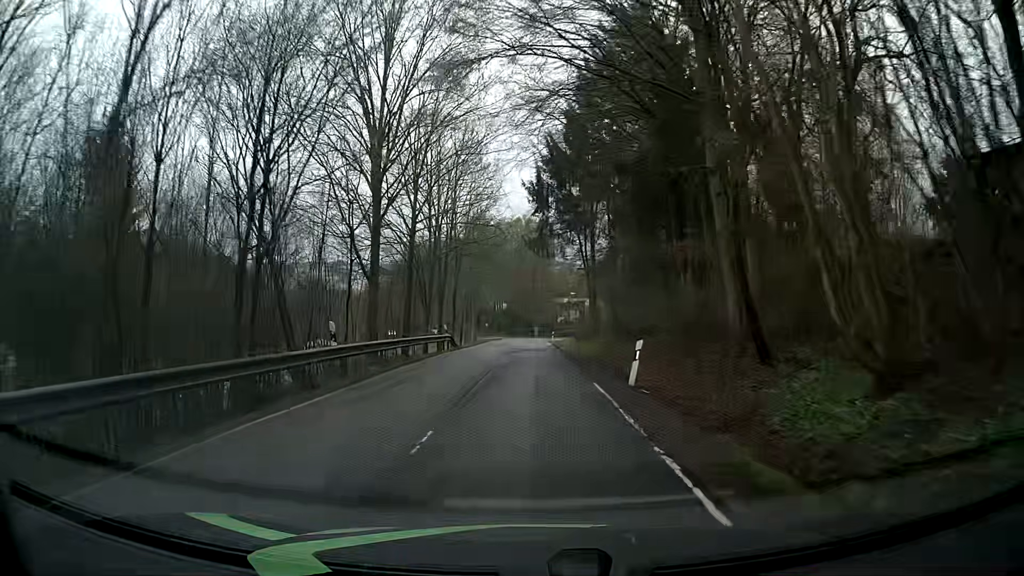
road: tertiary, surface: asphalt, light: Day
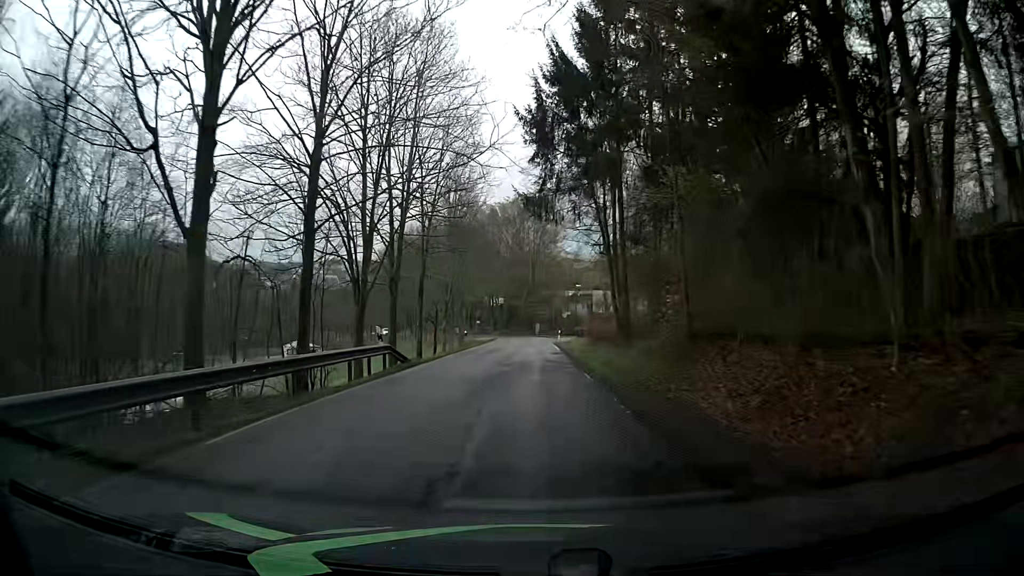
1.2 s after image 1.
(-0.1, +15.7) m; 0°
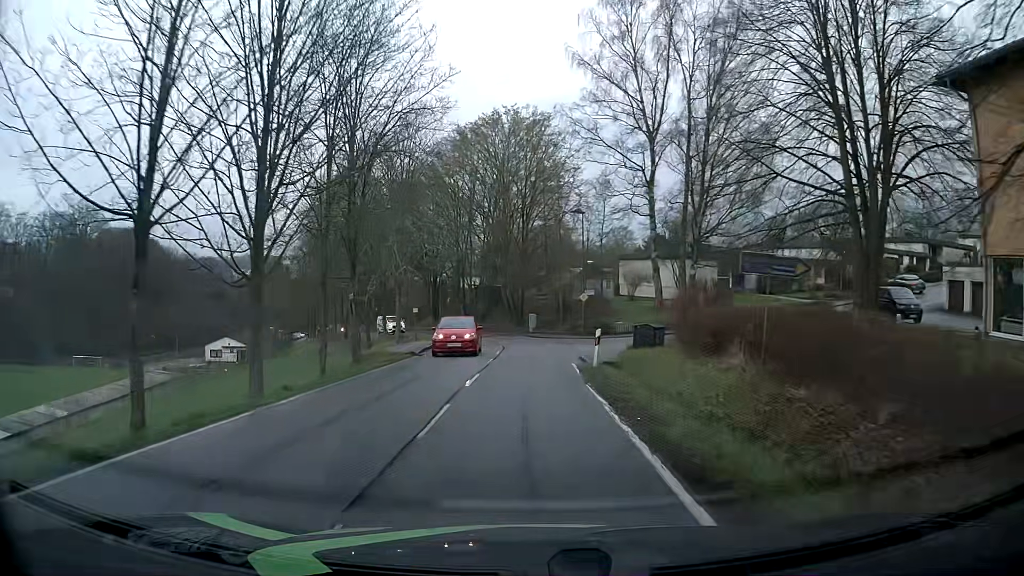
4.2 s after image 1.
(+0.2, +38.7) m; +1°
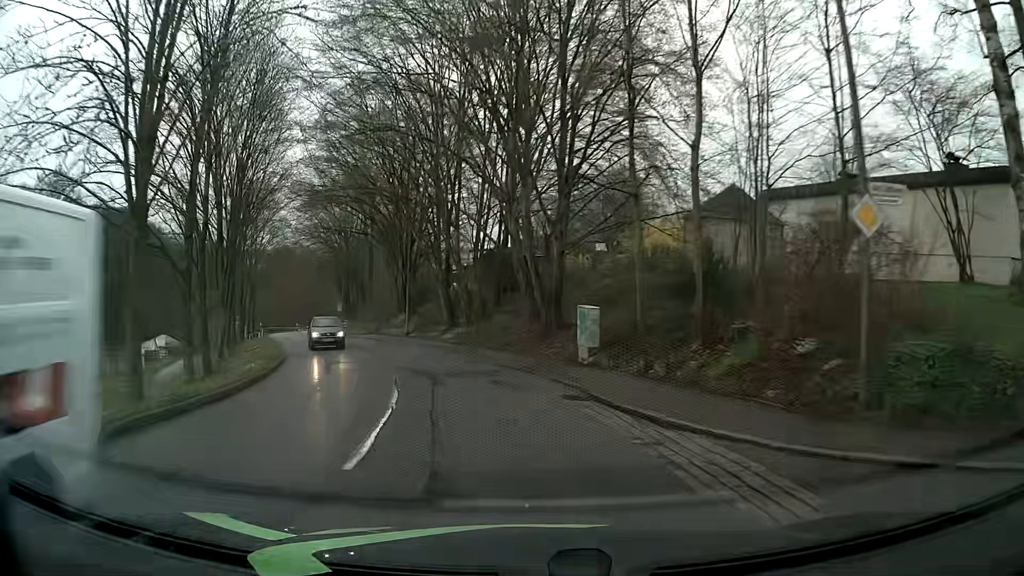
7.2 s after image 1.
(-0.5, +35.0) m; -4°
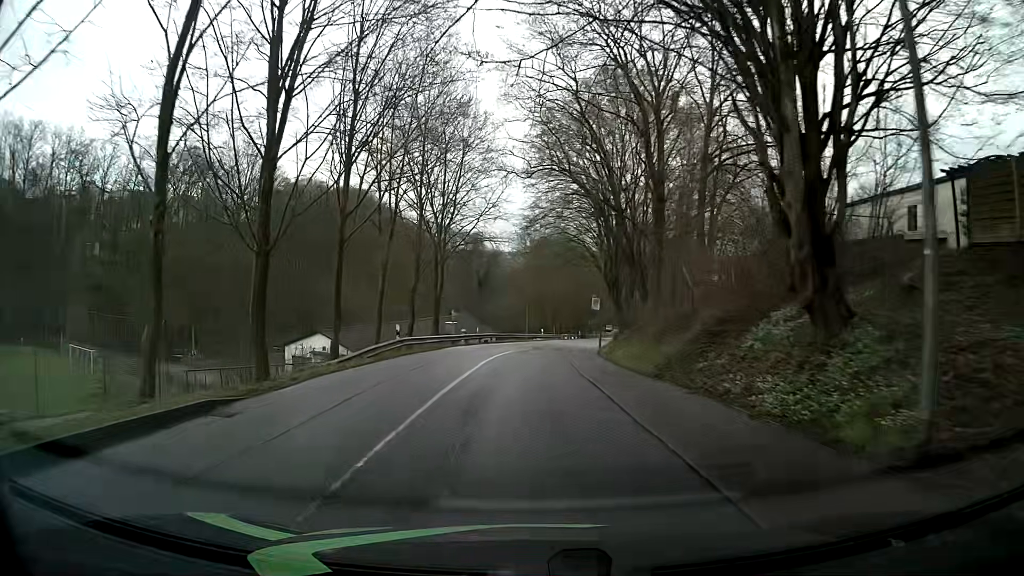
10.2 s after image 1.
(-7.8, +33.4) m; -24°
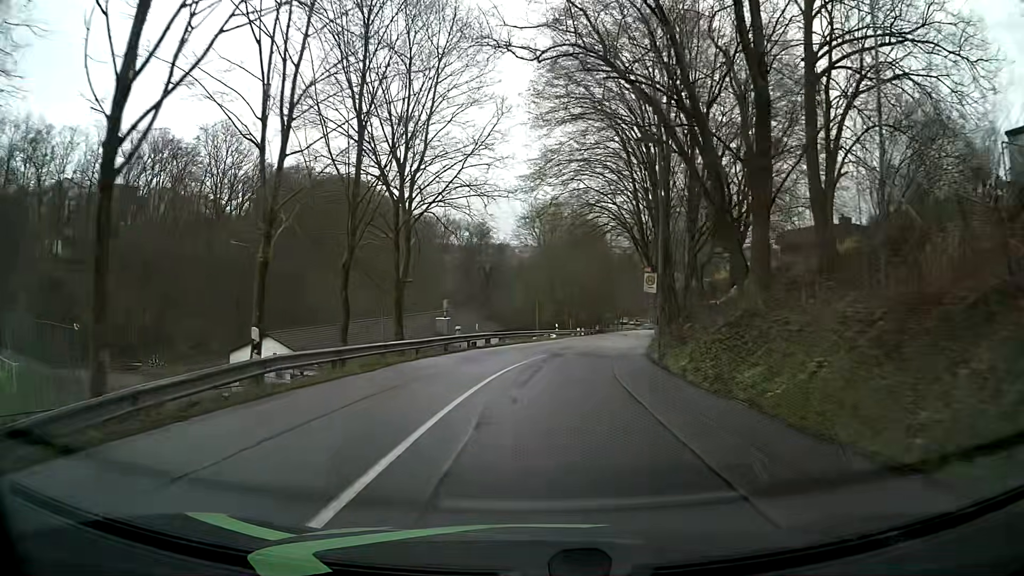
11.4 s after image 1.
(-0.2, +14.8) m; -1°
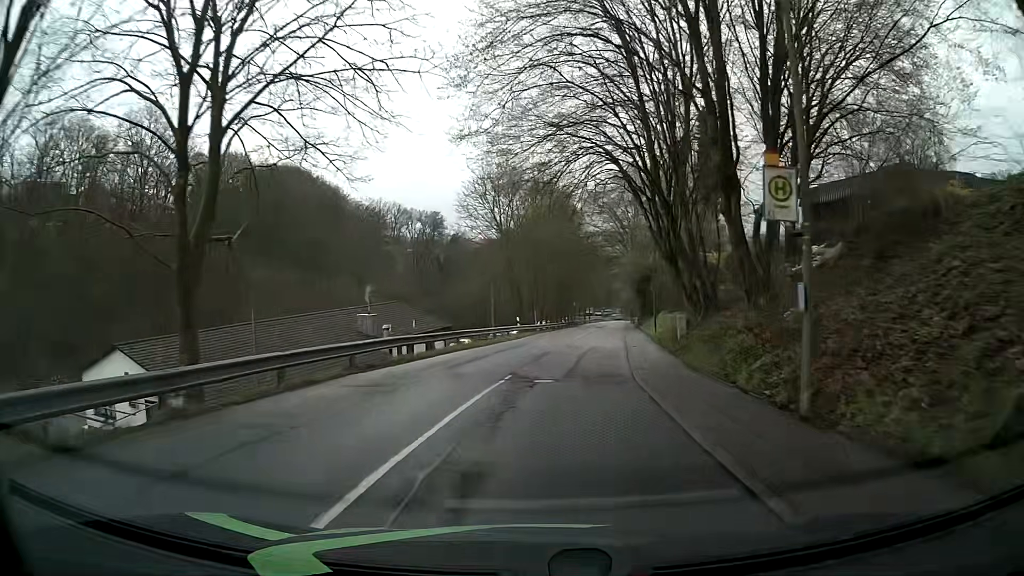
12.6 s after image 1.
(+0.3, +15.1) m; +3°
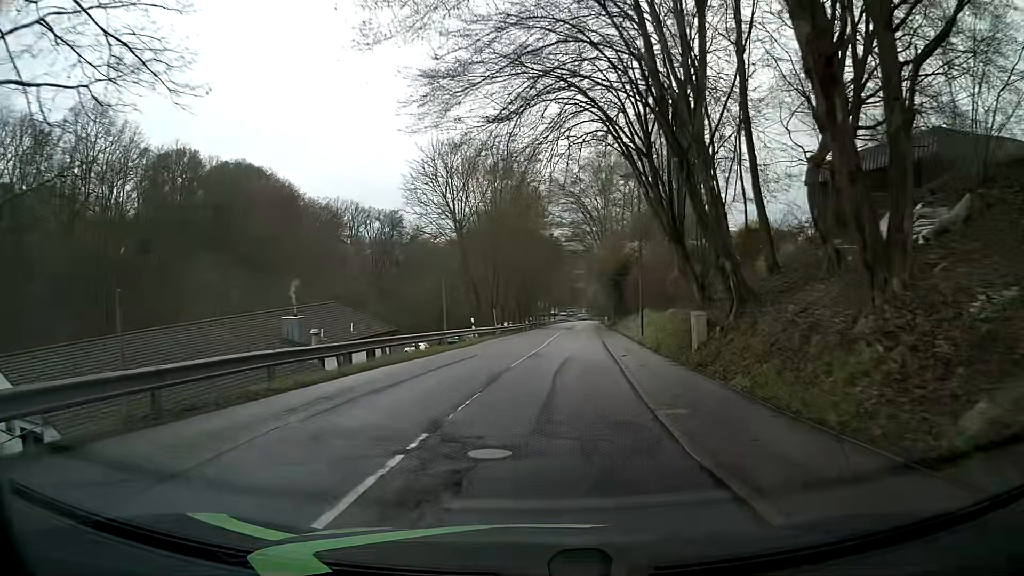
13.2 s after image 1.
(+0.3, +7.6) m; +5°
(0, +10) (+1, +20) (+1, +30) (+2, +40) (+2, +50) (+3, +60) (+4, +70) (+4, +80) (+5, +90) (+6, +100) m
